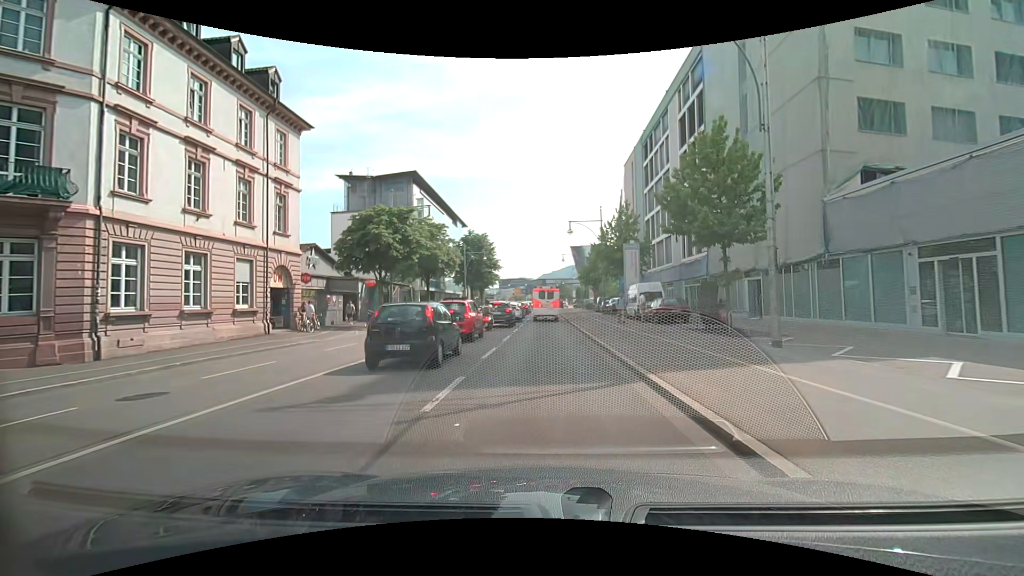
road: primary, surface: asphalt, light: Day
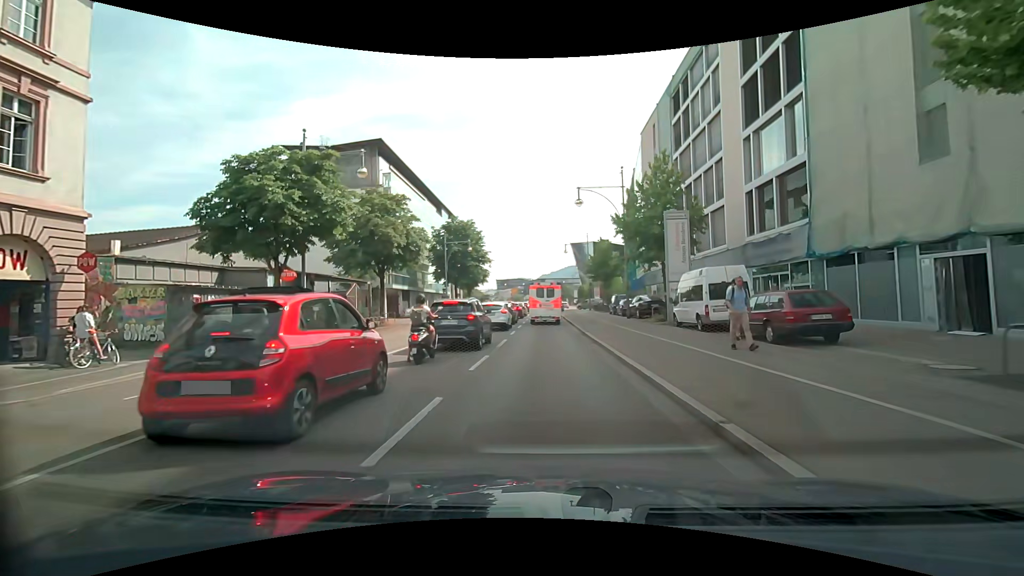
(-0.1, +14.0) m; 0°
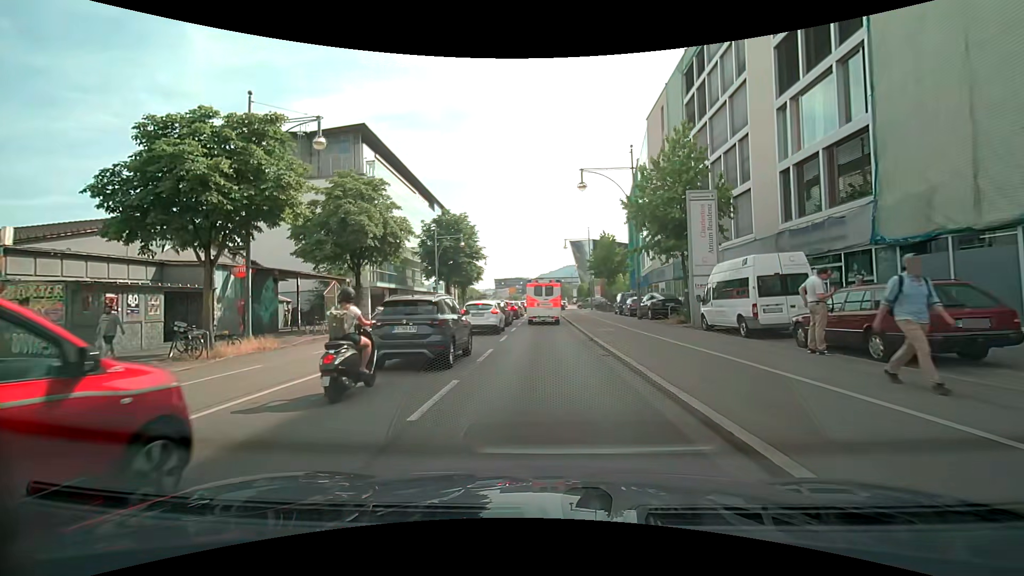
(0.0, +4.5) m; 0°
